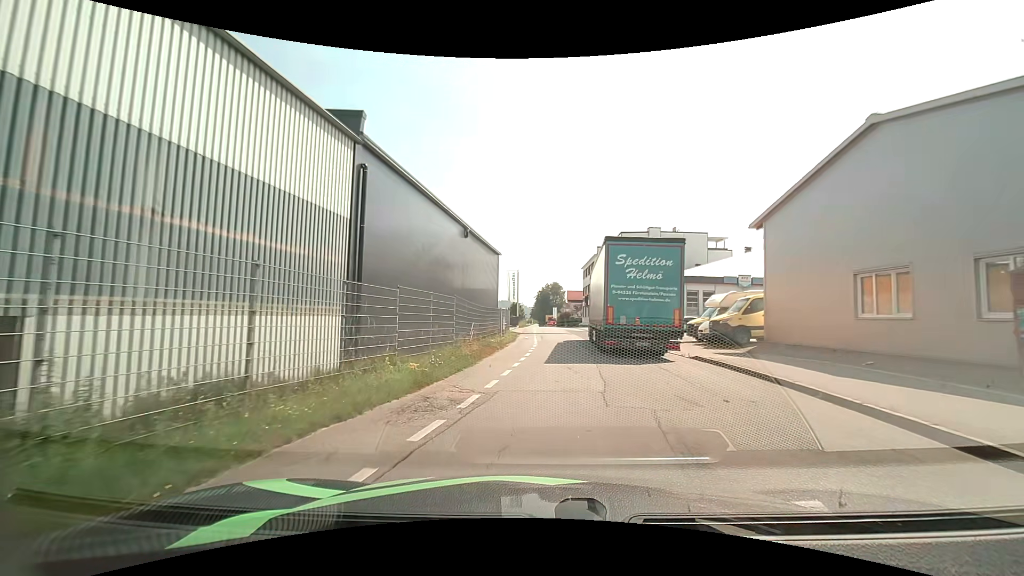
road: residential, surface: asphalt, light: Day
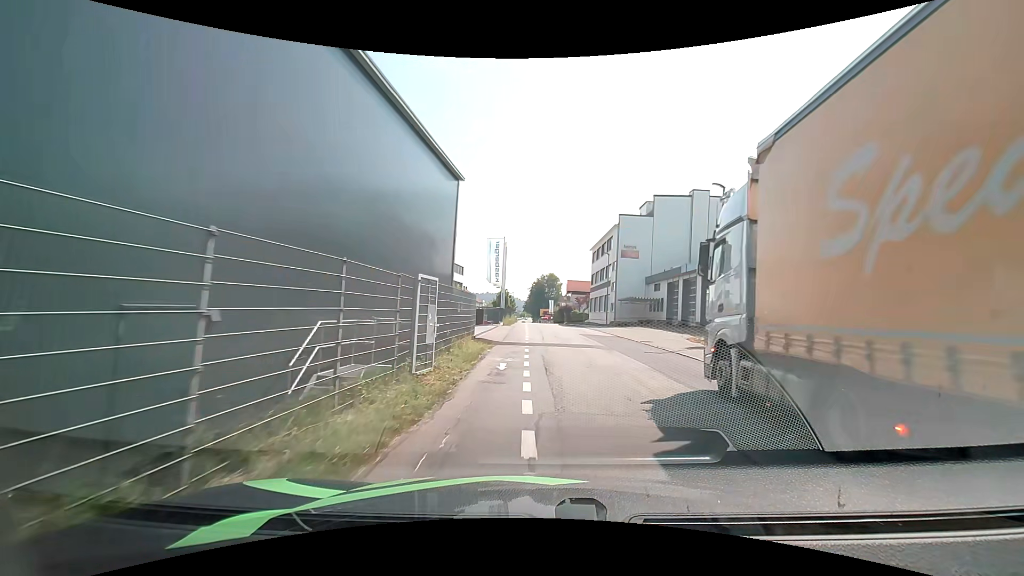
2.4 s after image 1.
(-0.3, +23.2) m; 0°
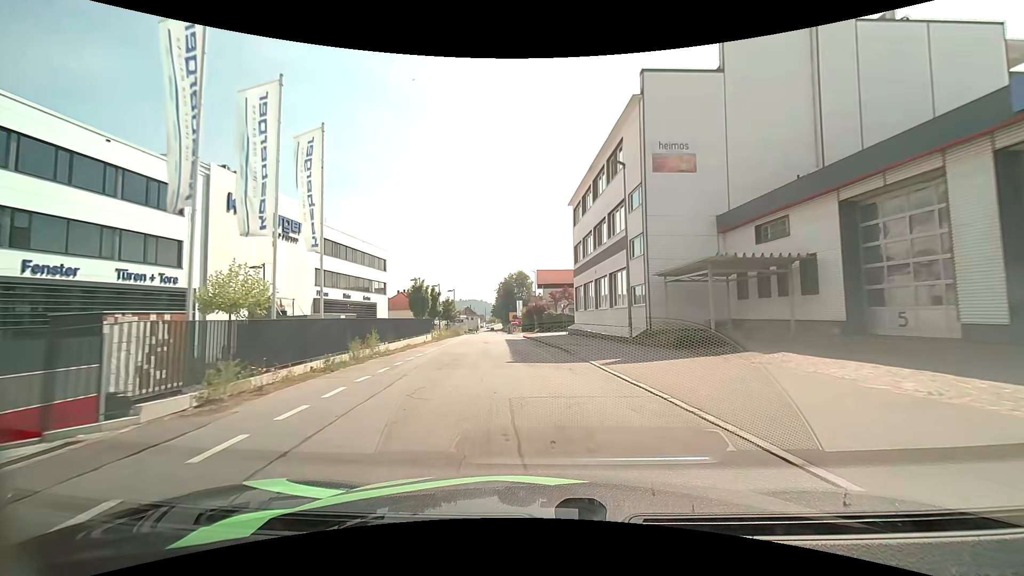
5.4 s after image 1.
(+2.3, +34.4) m; +3°
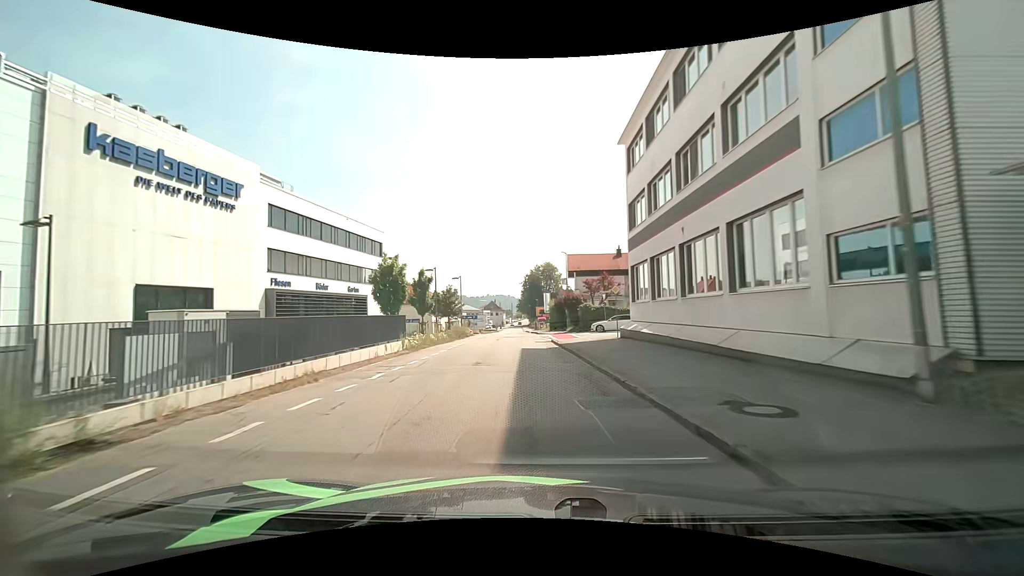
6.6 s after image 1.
(-0.5, +15.3) m; -3°
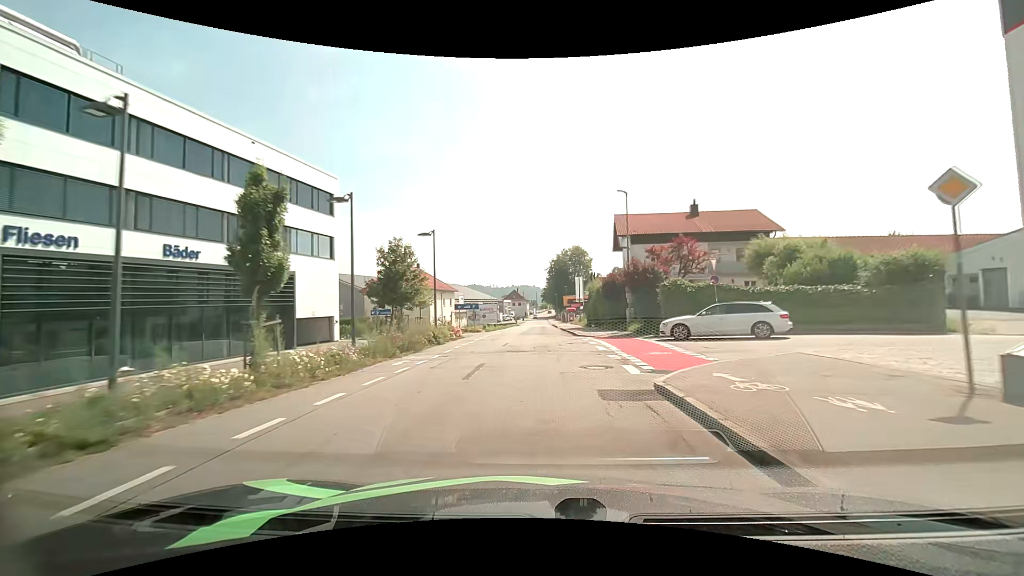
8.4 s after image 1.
(-0.7, +22.6) m; -2°
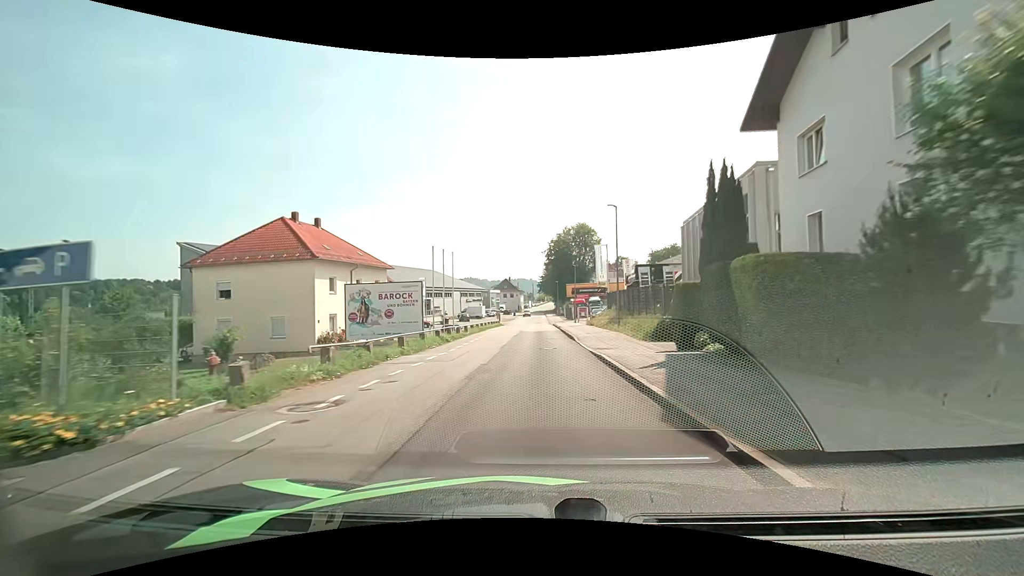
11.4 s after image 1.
(0.0, +36.3) m; 0°
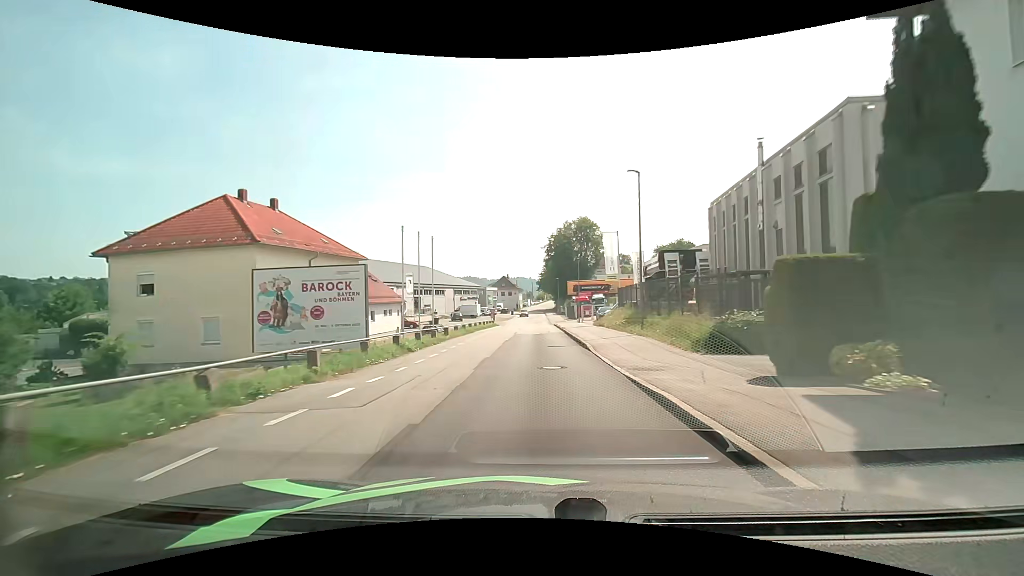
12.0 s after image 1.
(0.0, +7.6) m; 0°
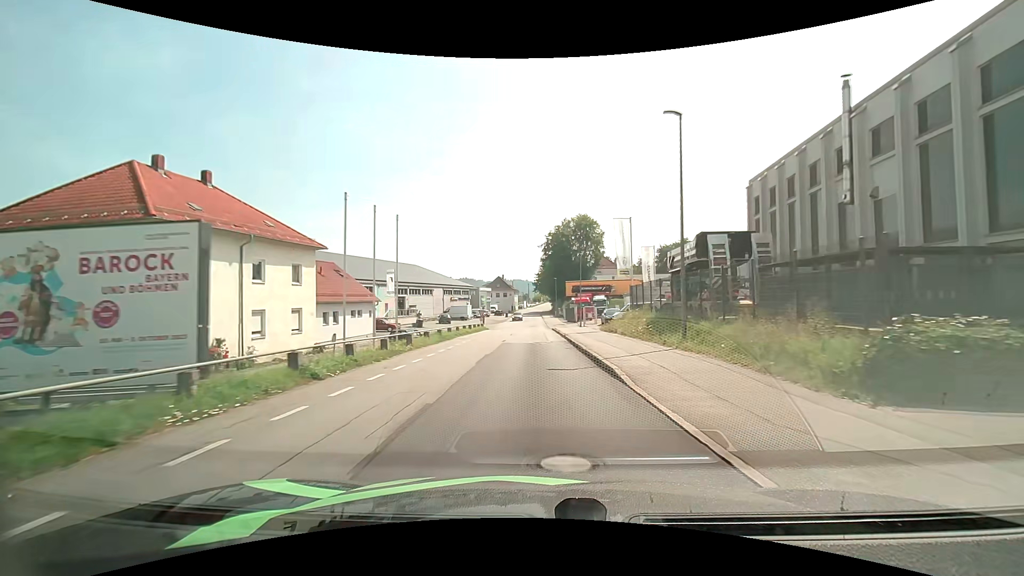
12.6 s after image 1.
(0.0, +7.7) m; 0°
(0, +10) (0, +20) (0, +30) (0, +40) (0, +50) (0, +60) (0, +70) (0, +80) (0, +90) (0, +100) m
